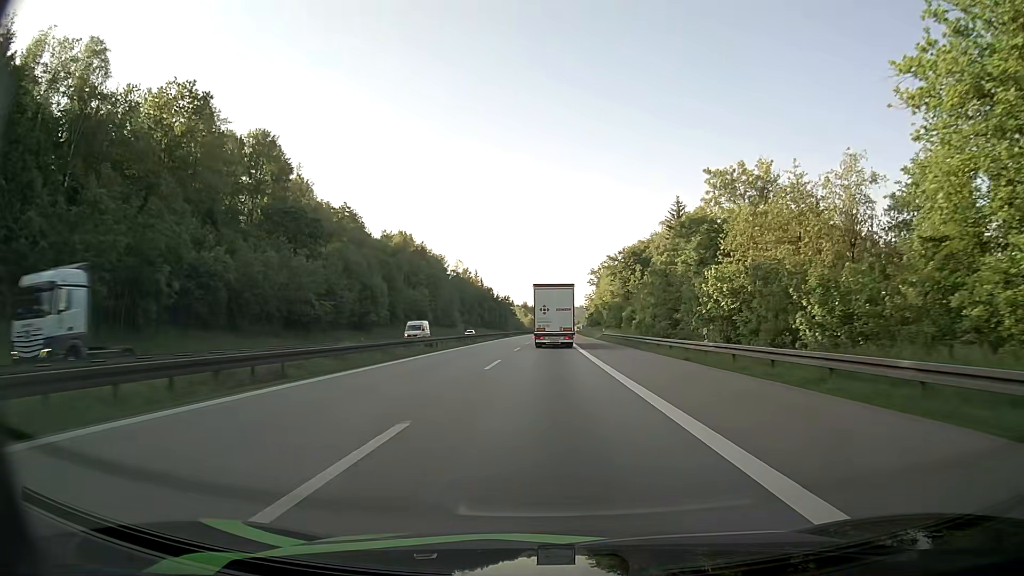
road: motorway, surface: asphalt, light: Day
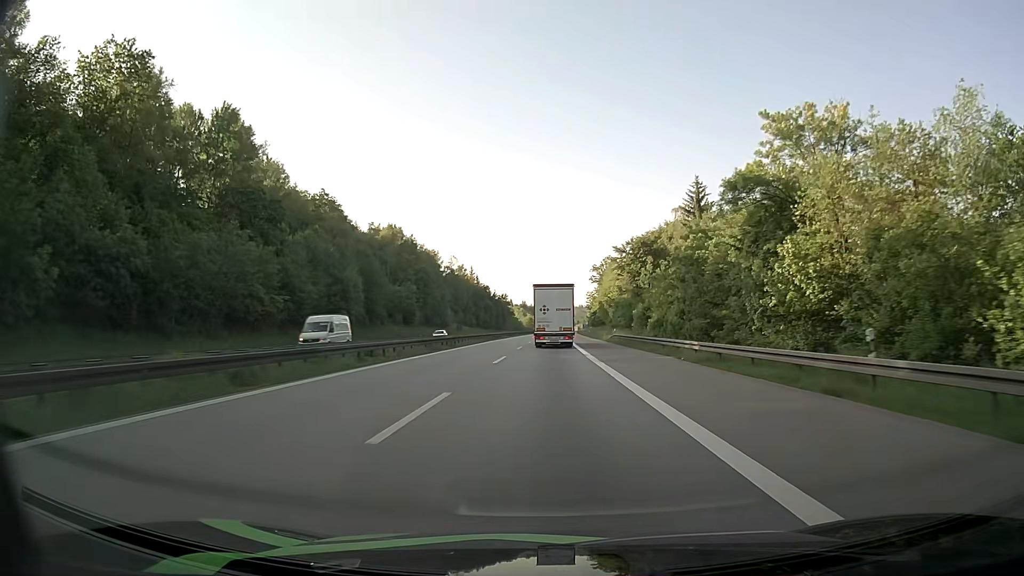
(-0.1, +14.2) m; 0°
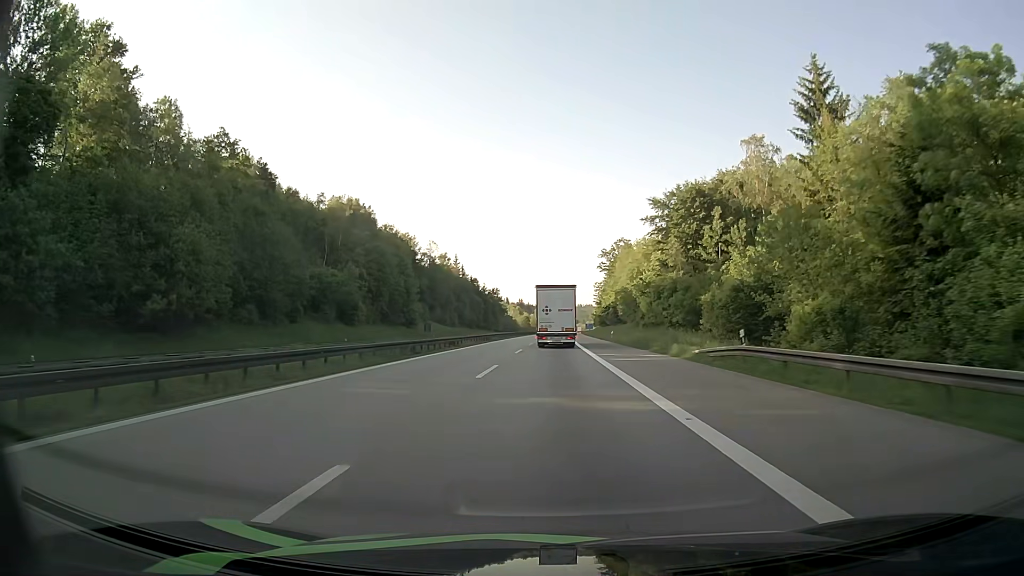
(0.0, +42.9) m; 0°
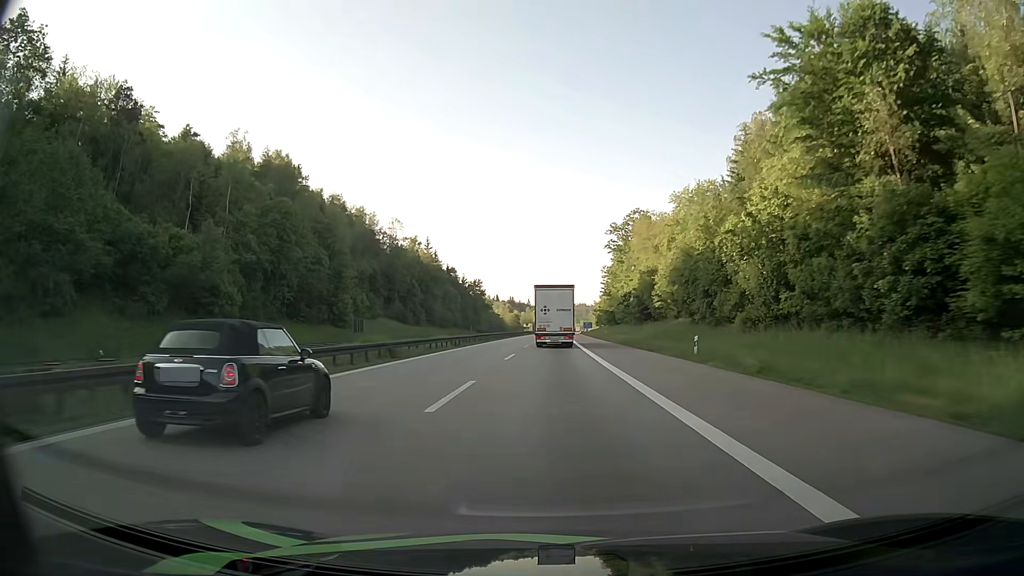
(+0.3, +43.3) m; +1°
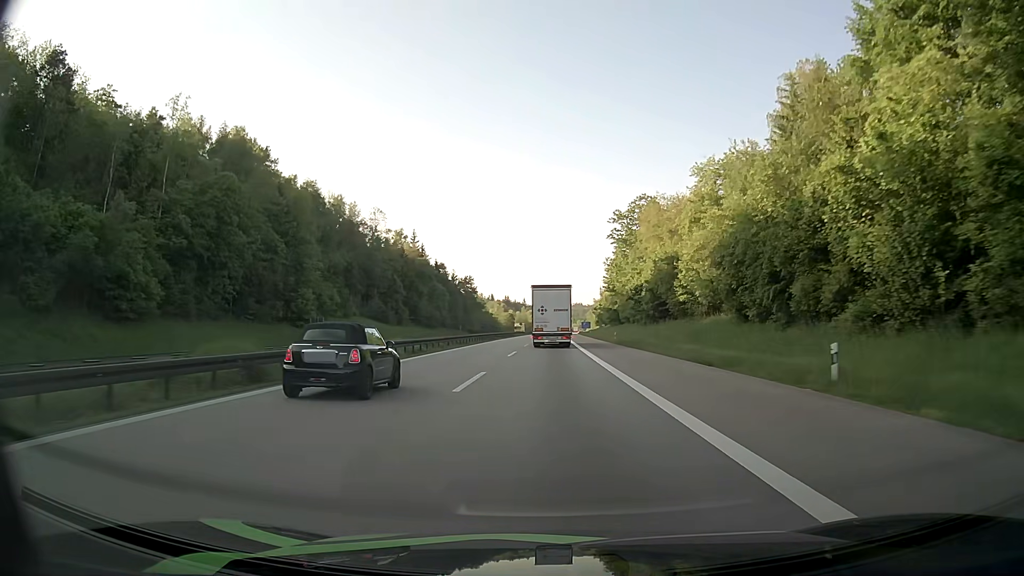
(0.0, +14.5) m; +1°
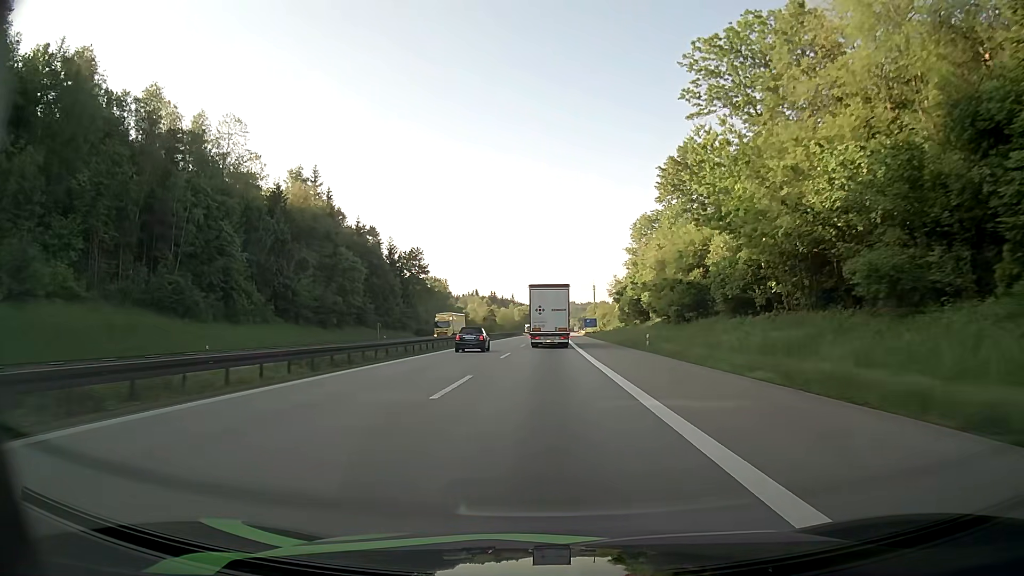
(+0.1, +73.4) m; 0°
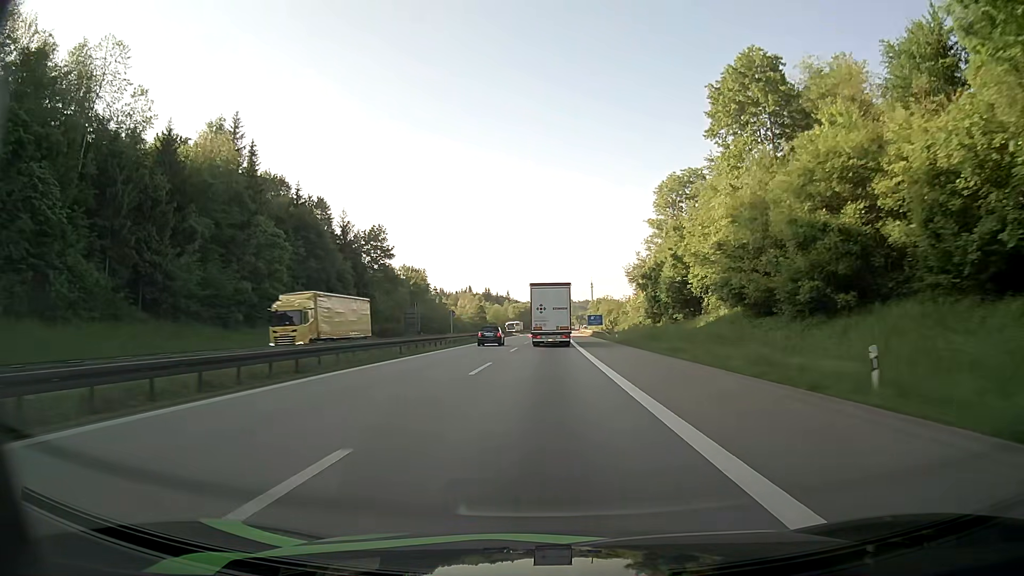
(+0.1, +29.4) m; 0°
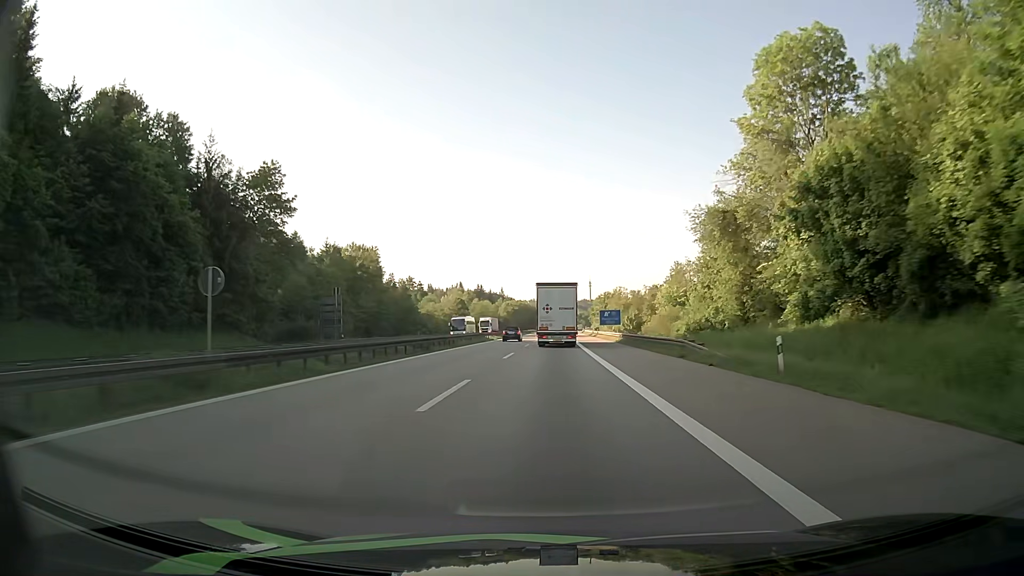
(+0.1, +44.2) m; +1°
(0, +10) (0, +20) (0, +30) (0, +40) (0, +50) (0, +60) (0, +70) (0, +80) (0, +90) (+1, +100) m
